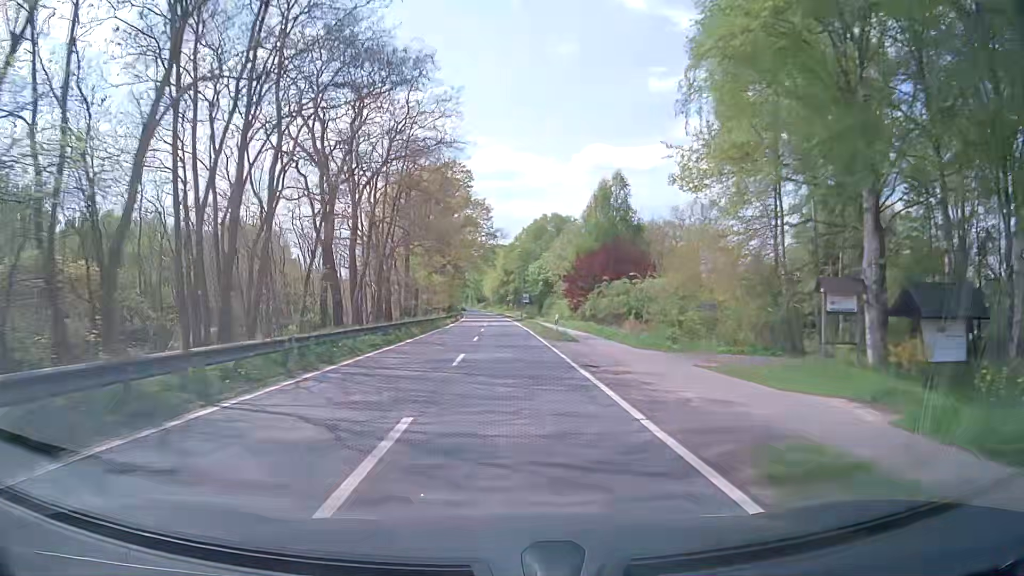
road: tertiary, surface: asphalt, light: Day
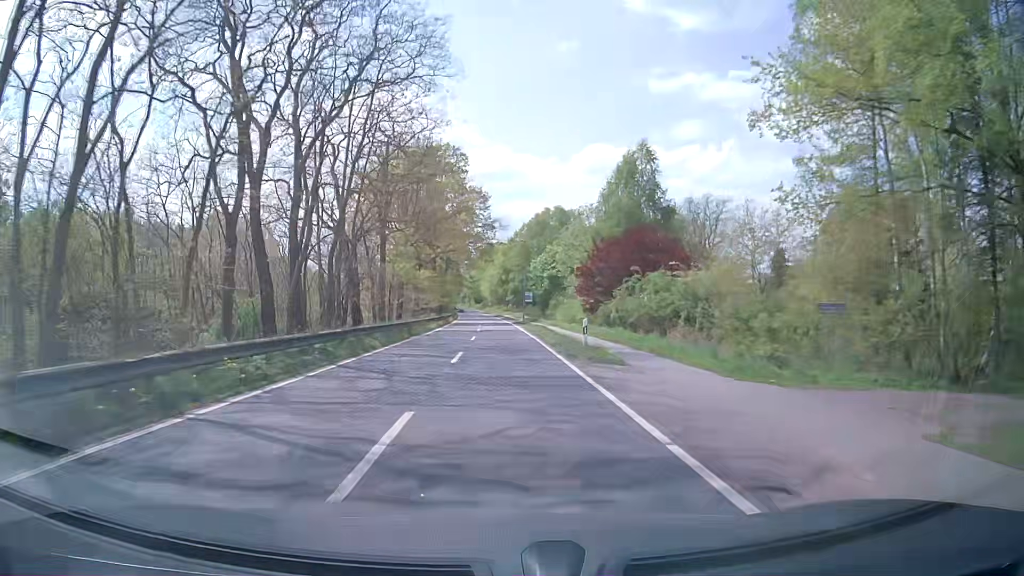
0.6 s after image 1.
(0.0, +11.1) m; 0°
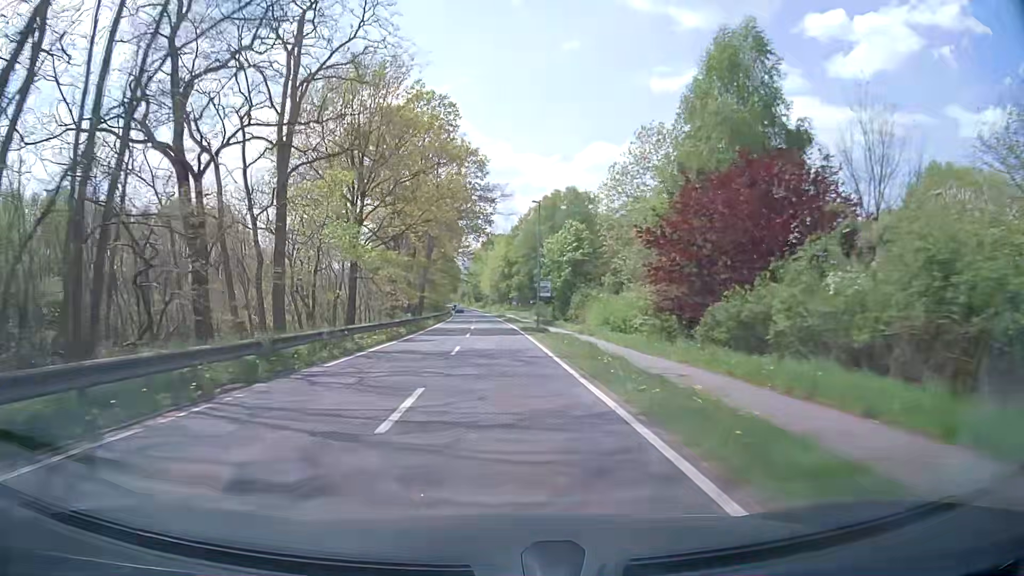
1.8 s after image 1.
(0.0, +21.8) m; 0°
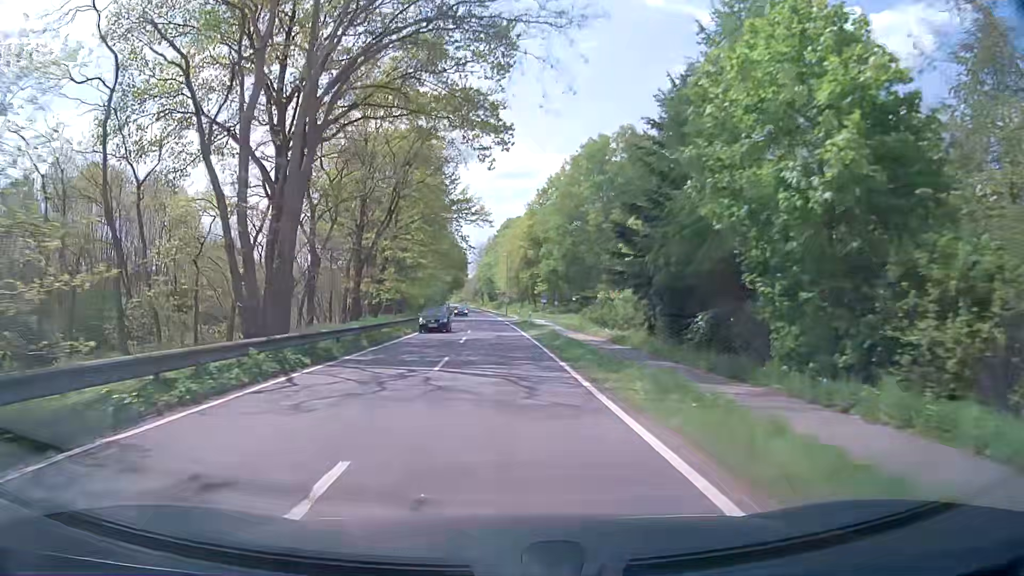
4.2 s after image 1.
(-0.8, +42.1) m; -2°
(0, +10) (0, +20) (0, +30) (0, +40) (-1, +50) (-1, +60) (-1, +70) (-2, +80) (-2, +90) (-3, +100) m
